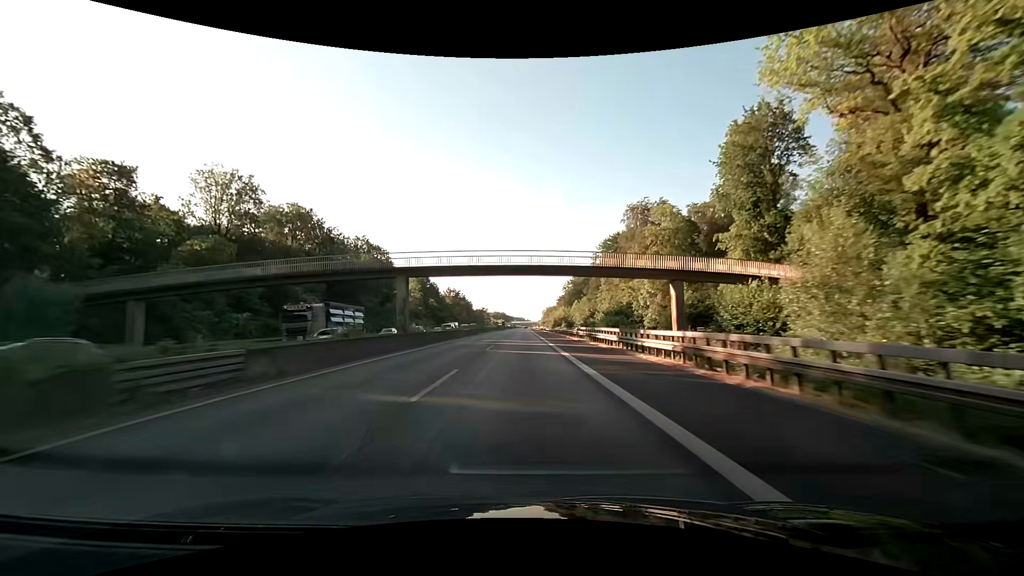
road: motorway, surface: asphalt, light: Day
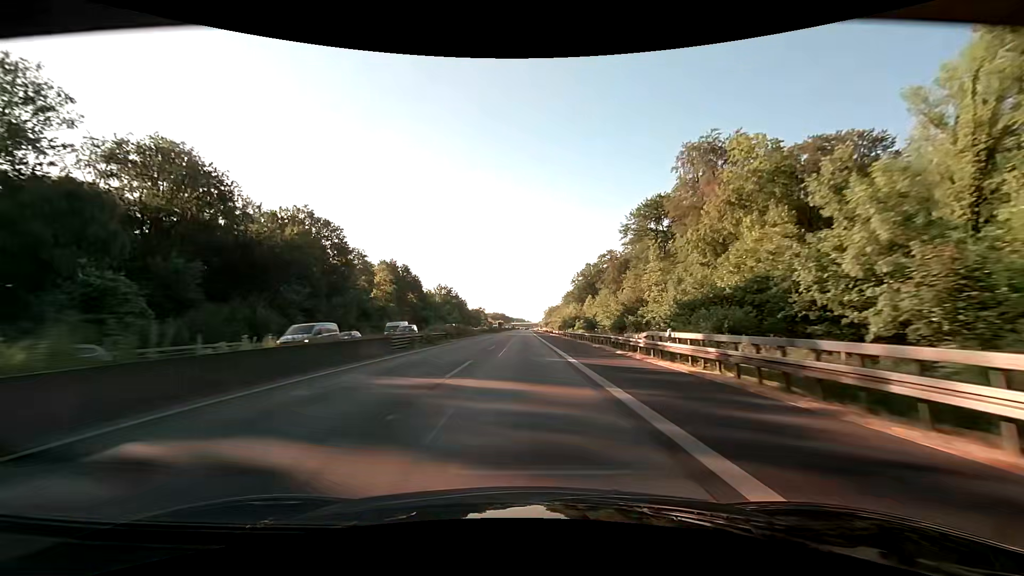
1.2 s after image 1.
(0.0, +31.6) m; 0°
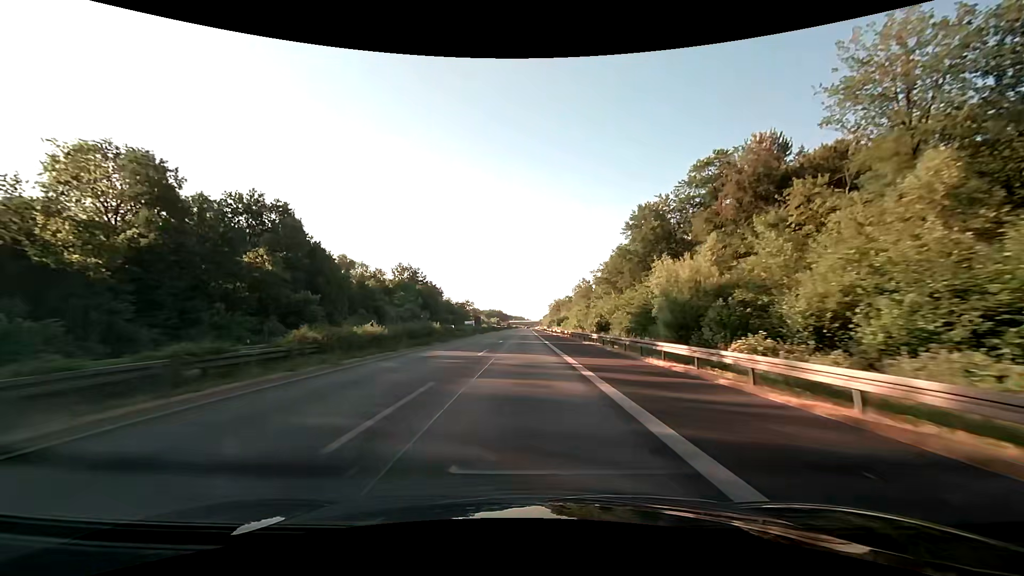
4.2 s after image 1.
(+0.4, +79.0) m; 0°
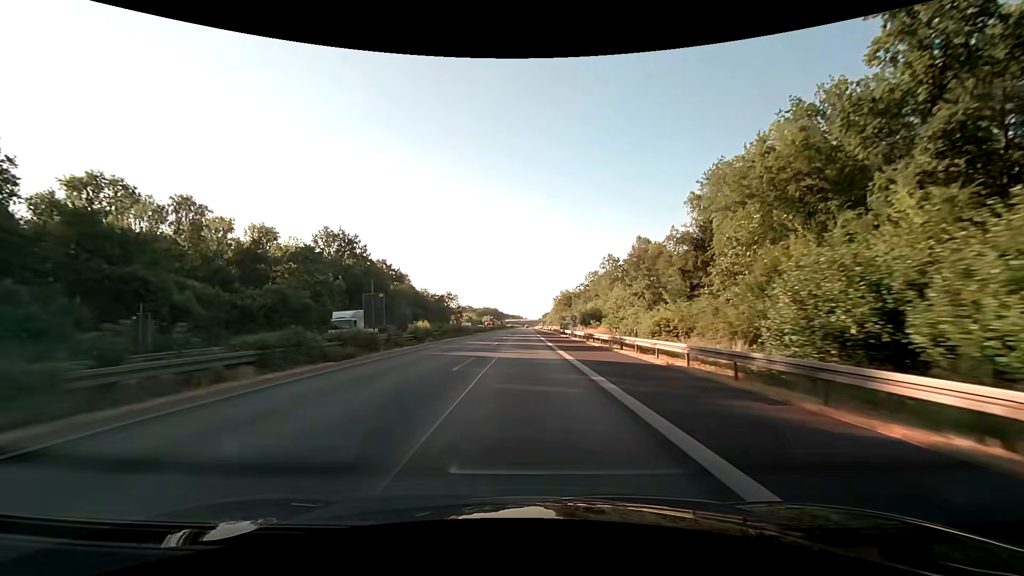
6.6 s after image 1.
(+0.1, +63.2) m; 0°
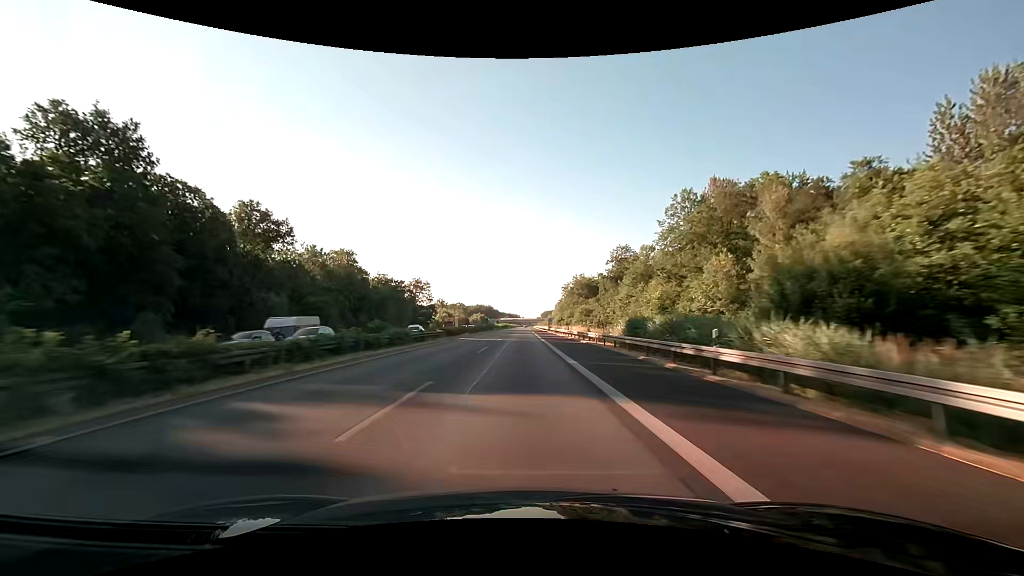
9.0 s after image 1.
(+0.2, +63.2) m; 0°
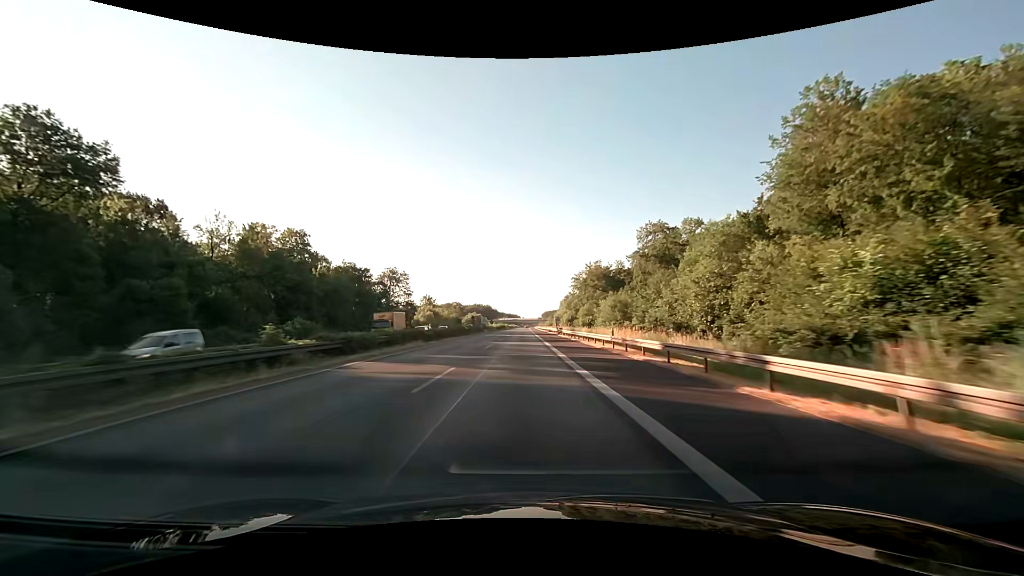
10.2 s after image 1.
(0.0, +31.6) m; 0°
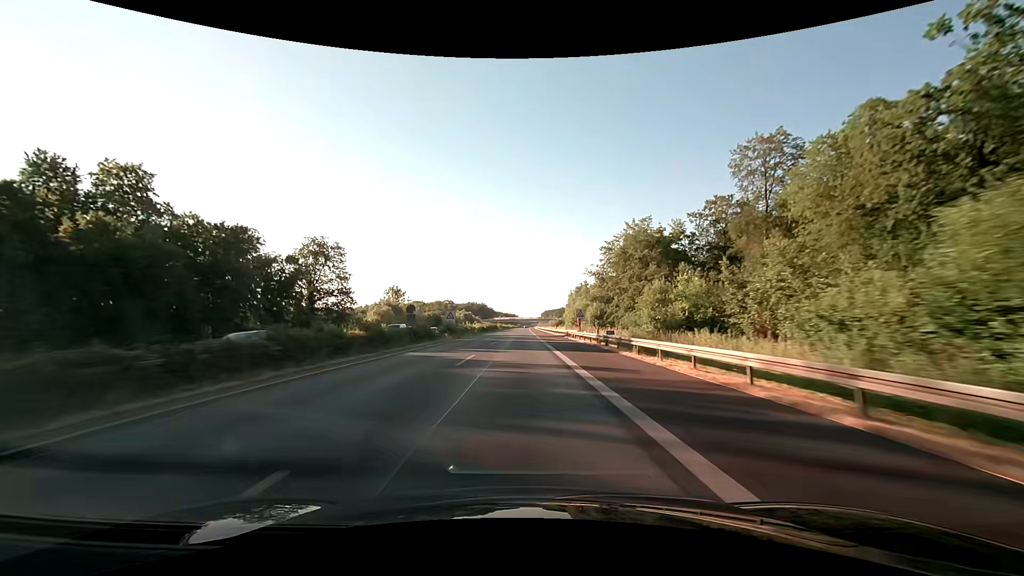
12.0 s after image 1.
(+0.1, +47.4) m; 0°
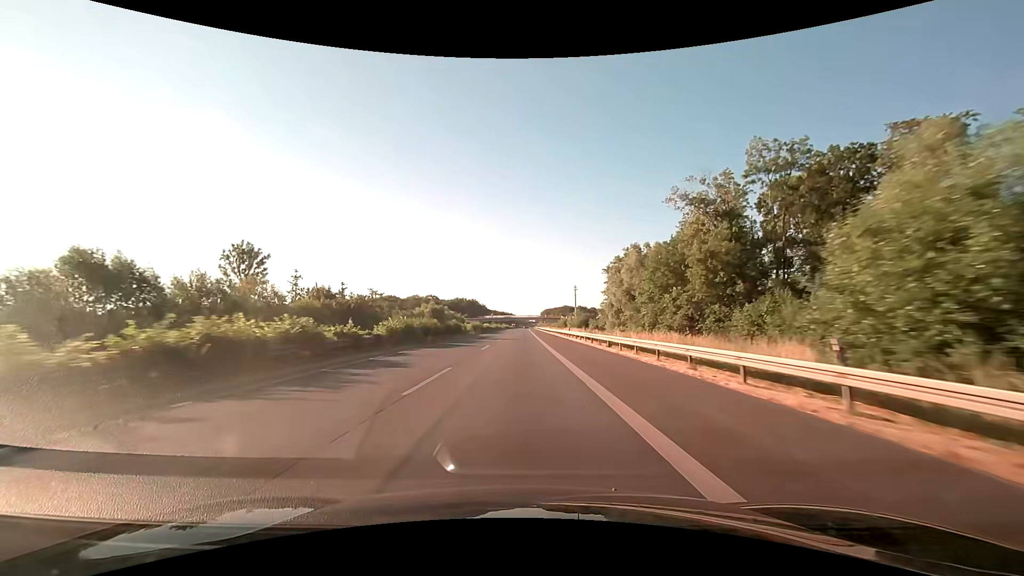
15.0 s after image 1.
(+0.1, +79.0) m; 0°
(0, +10) (0, +20) (0, +30) (0, +40) (0, +50) (0, +60) (0, +70) (0, +80) (0, +90) (0, +100) m
